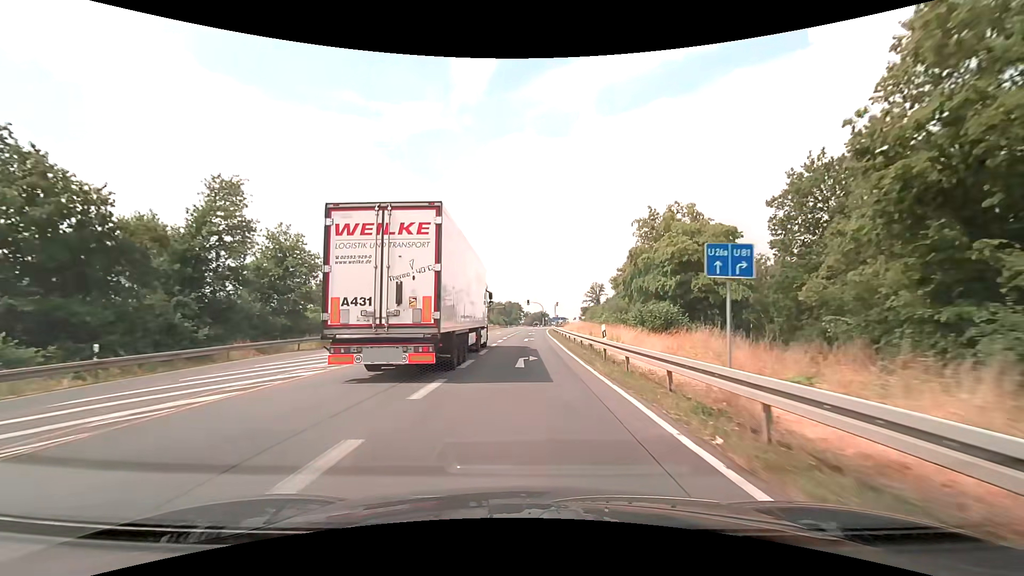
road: primary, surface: asphalt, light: Day
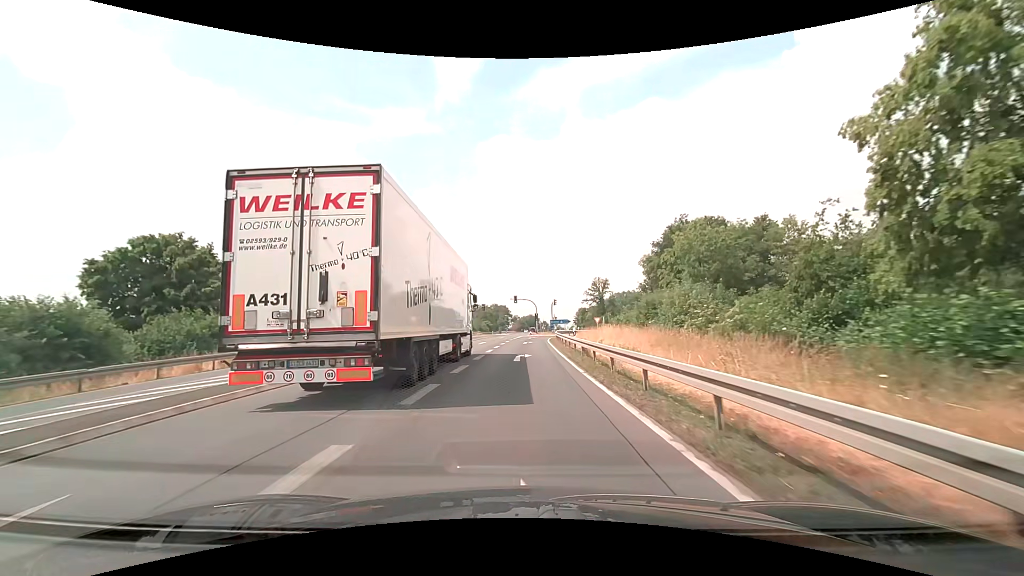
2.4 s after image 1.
(+0.4, +35.4) m; +1°
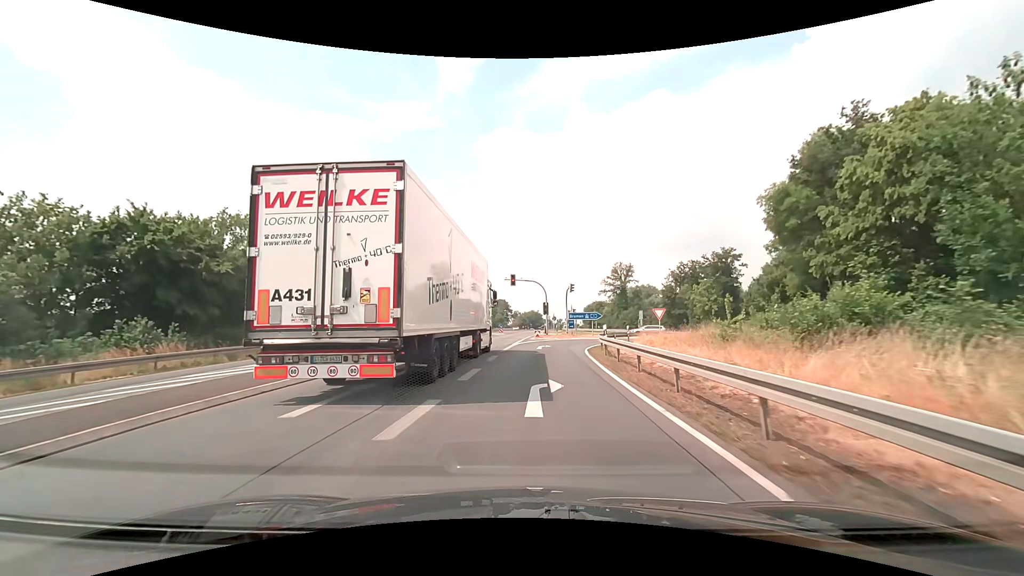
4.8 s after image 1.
(0.0, +32.2) m; 0°
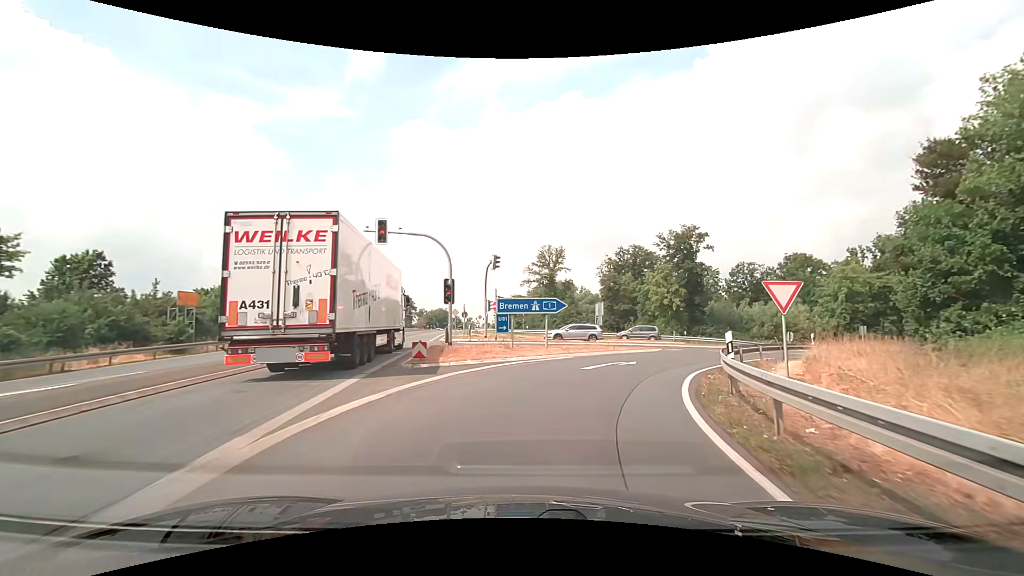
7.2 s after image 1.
(+1.2, +28.1) m; +10°
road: motorway_link
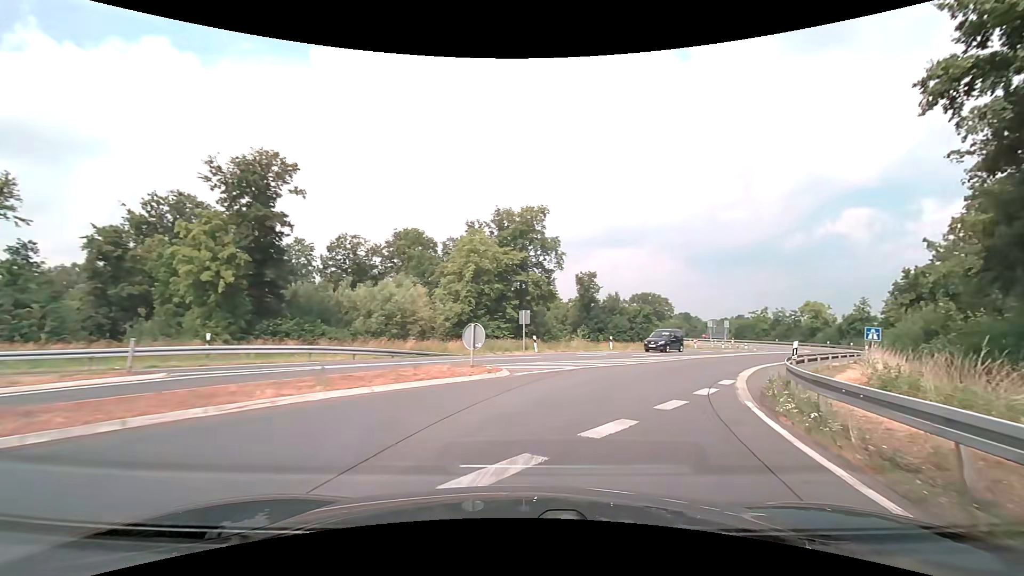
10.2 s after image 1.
(+10.8, +29.5) m; +43°
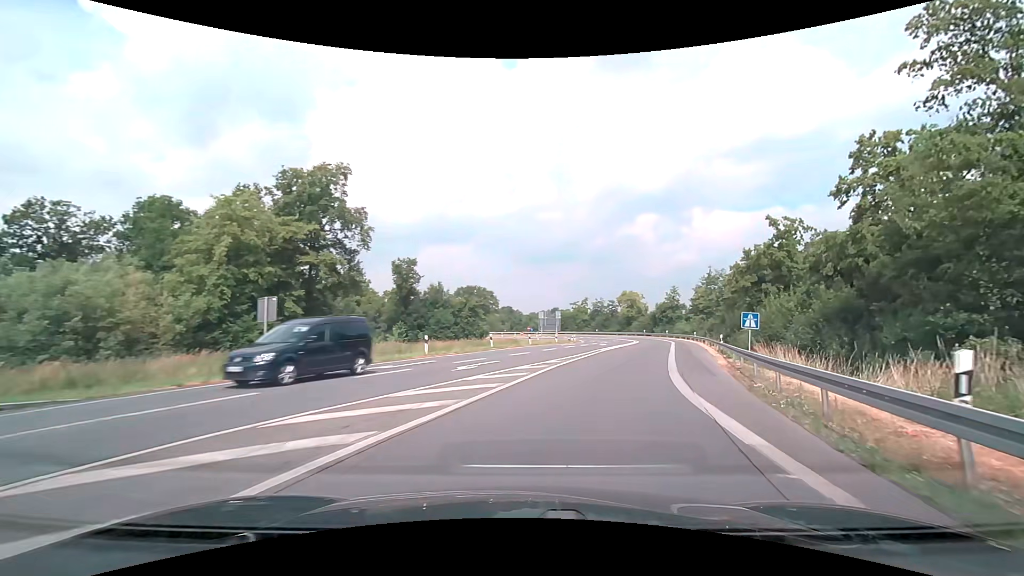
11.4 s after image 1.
(+2.3, +12.9) m; +20°
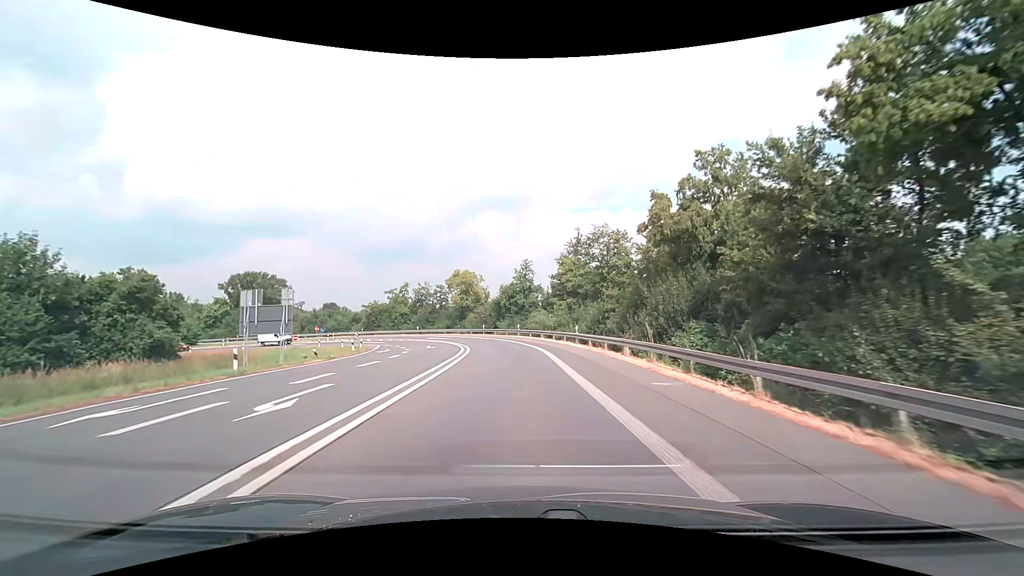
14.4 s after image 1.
(+8.8, +36.3) m; +19°
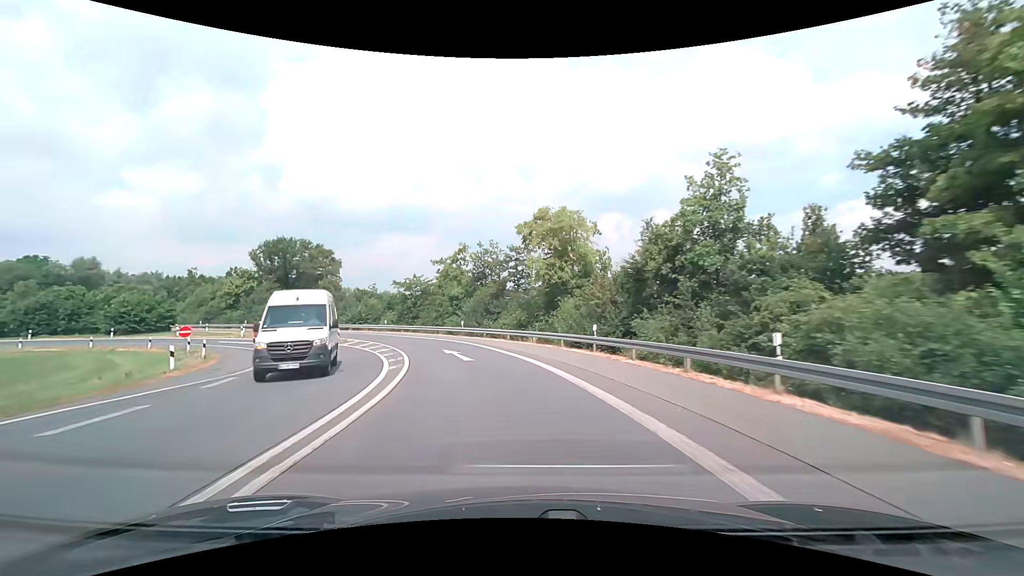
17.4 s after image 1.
(-2.9, +43.1) m; -12°
(-1, +10) (-2, +20) (-5, +29) (-10, +38) (-15, +47) (-22, +54) (-29, +61) (-37, +67) (-45, +73) (-54, +78) m
